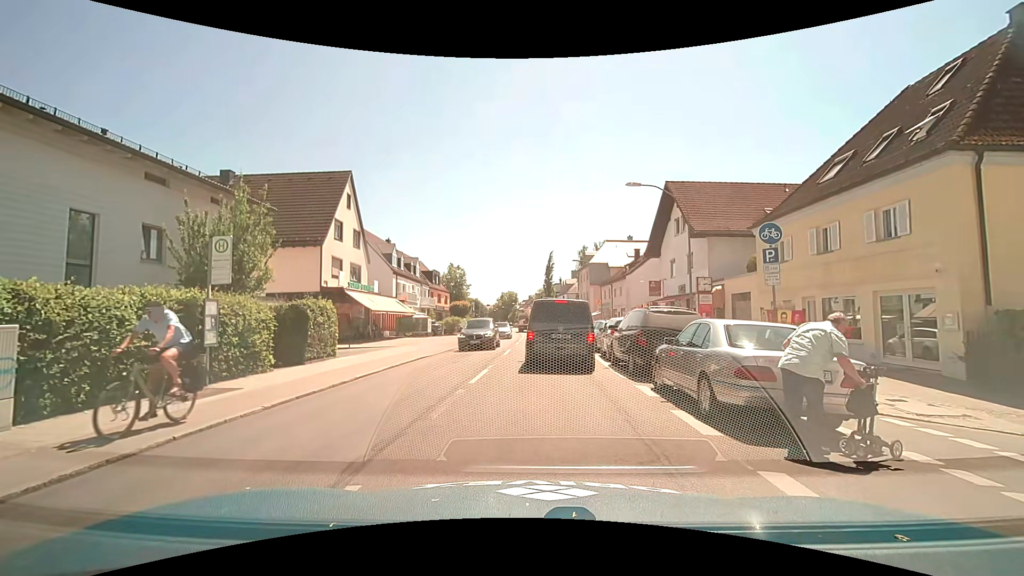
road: secondary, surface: asphalt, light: Day
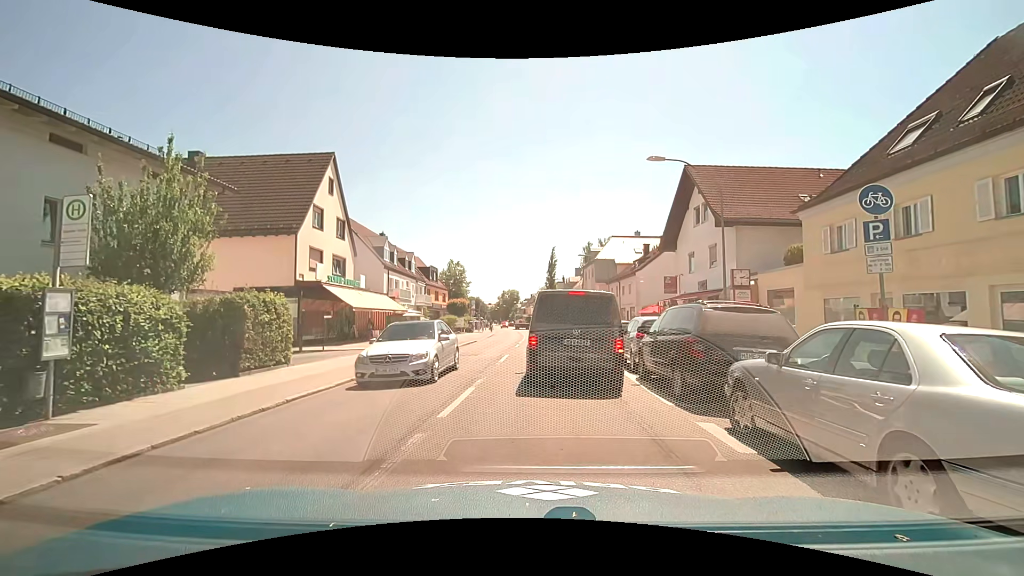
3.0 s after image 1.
(0.0, +3.9) m; +2°
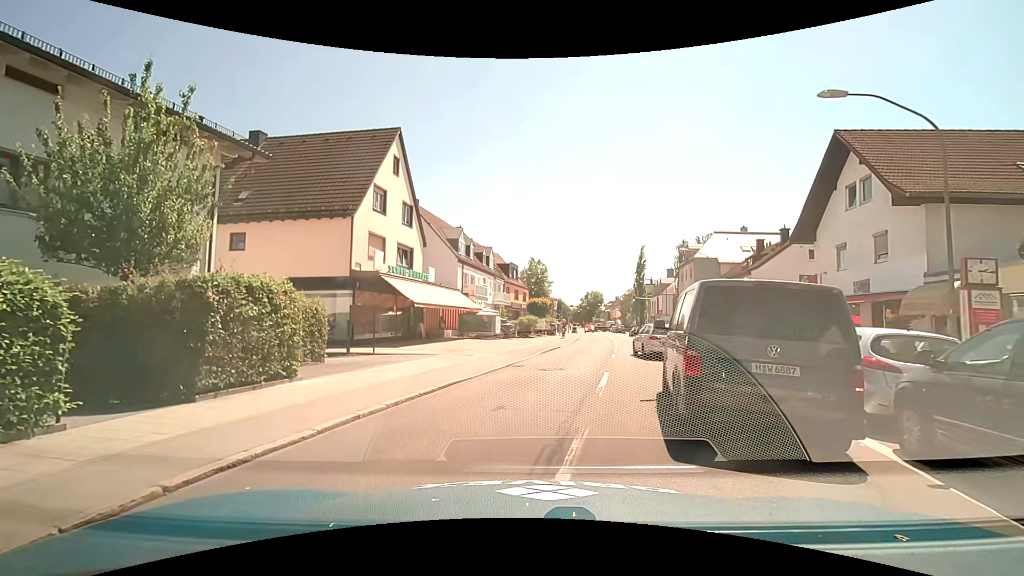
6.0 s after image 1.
(-0.4, +5.6) m; -10°
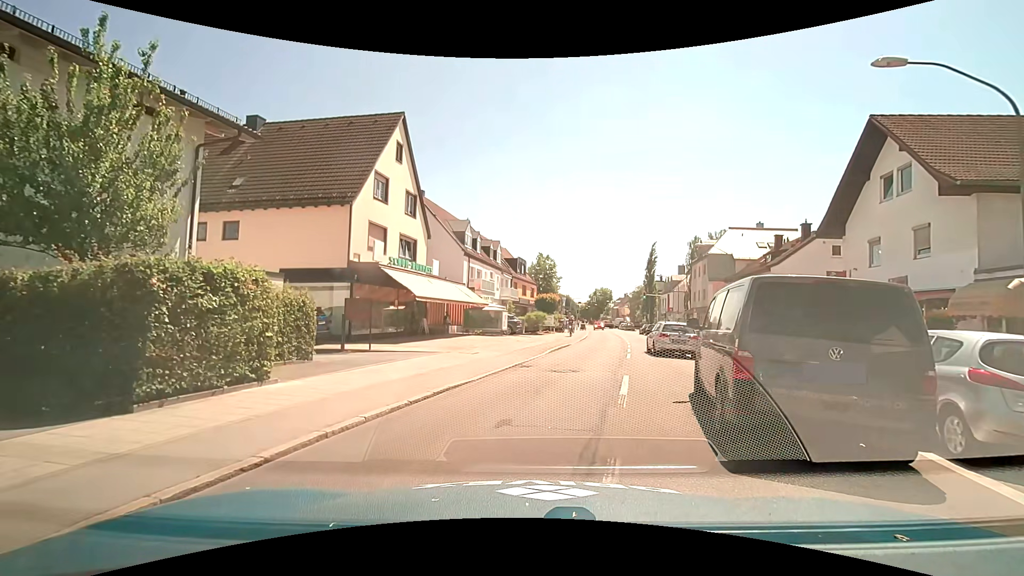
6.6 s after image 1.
(0.0, +1.5) m; -1°
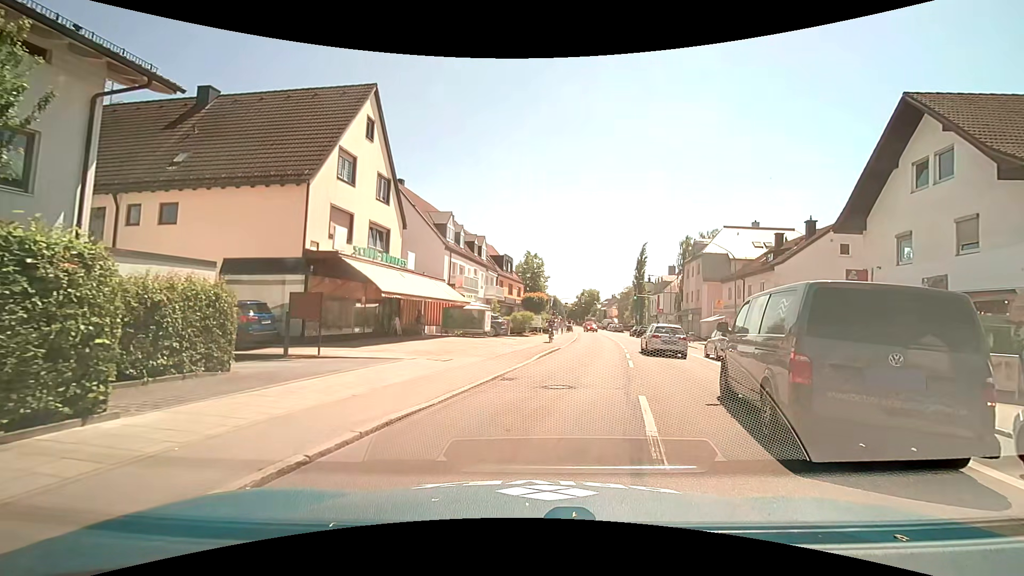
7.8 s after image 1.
(+0.1, +3.3) m; +3°
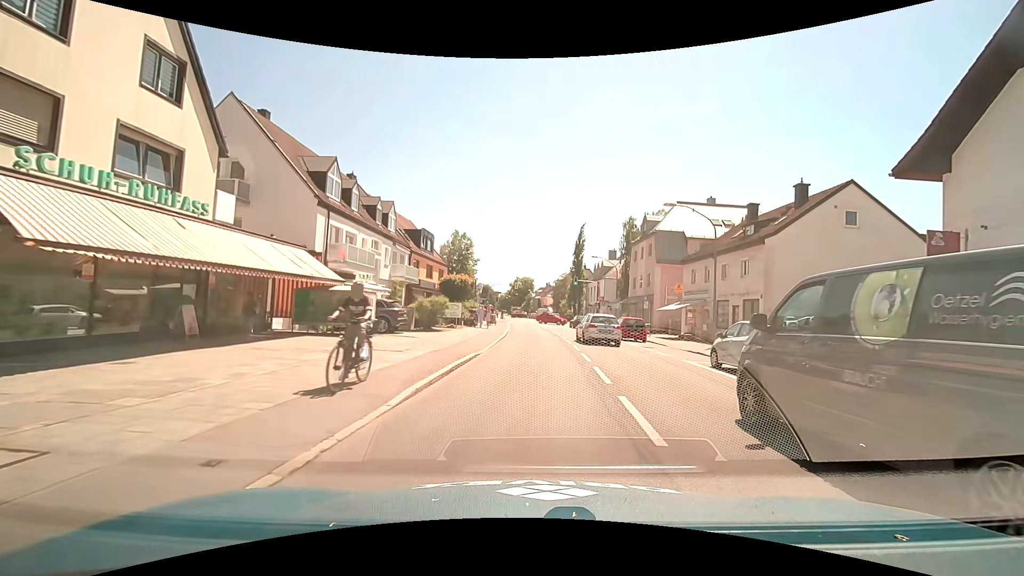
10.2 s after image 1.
(+0.8, +11.1) m; +7°
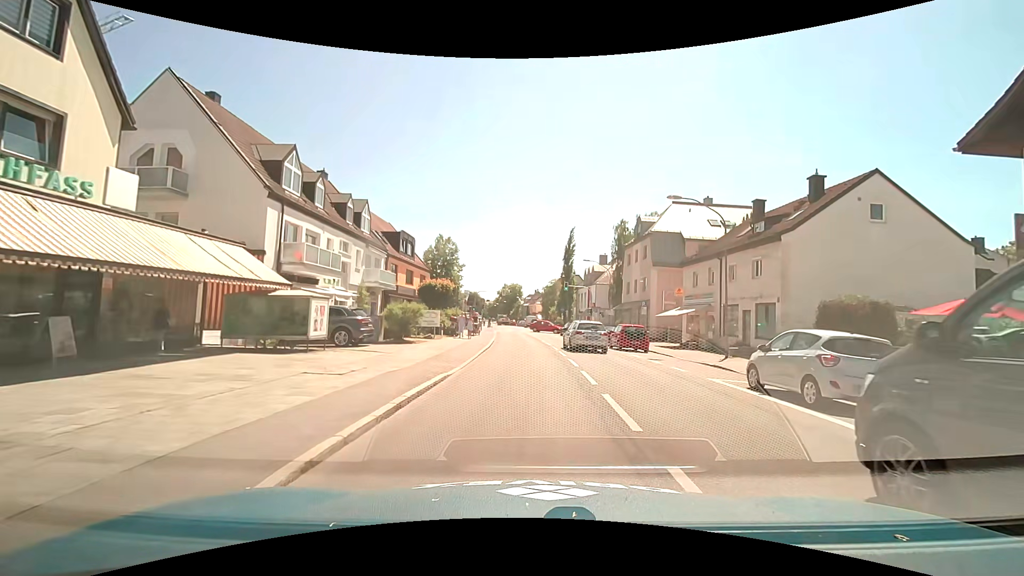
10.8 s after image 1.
(0.0, +3.6) m; +2°
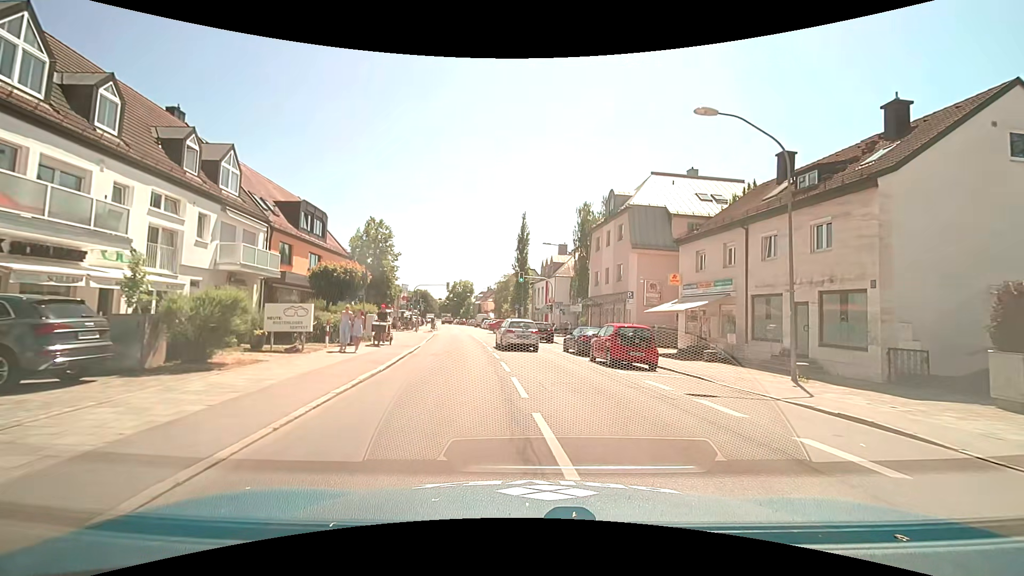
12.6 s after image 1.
(+0.3, +11.0) m; +4°
(0, +10) (0, +20) (-2, +30) (-3, +40) (-4, +50) (-5, +60) (-7, +70) (-8, +79) (-10, +89) (-12, +99) m
